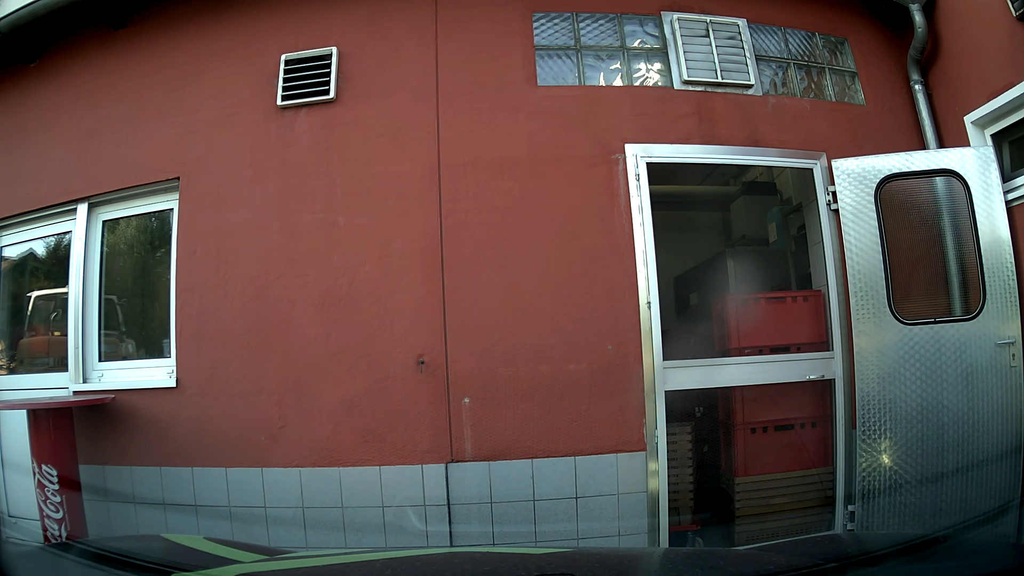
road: tertiary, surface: asphalt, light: Day
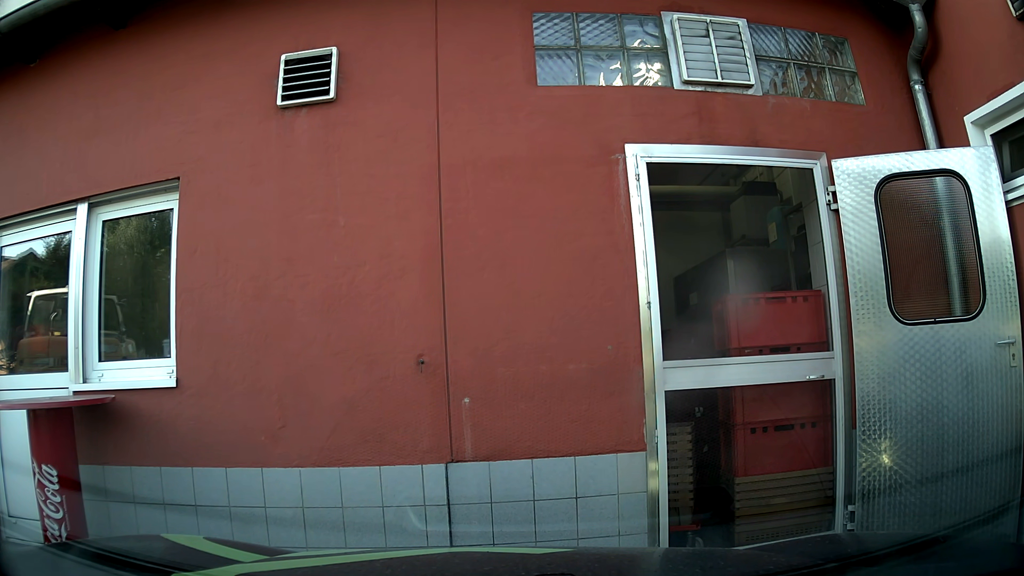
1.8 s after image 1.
(0.0, 0.0) m; 0°
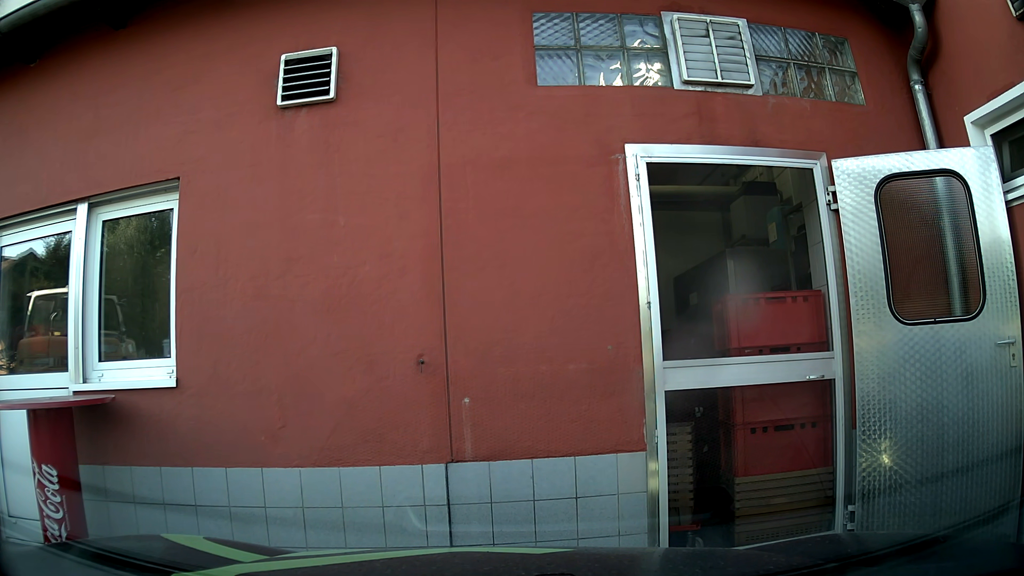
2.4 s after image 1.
(0.0, 0.0) m; 0°
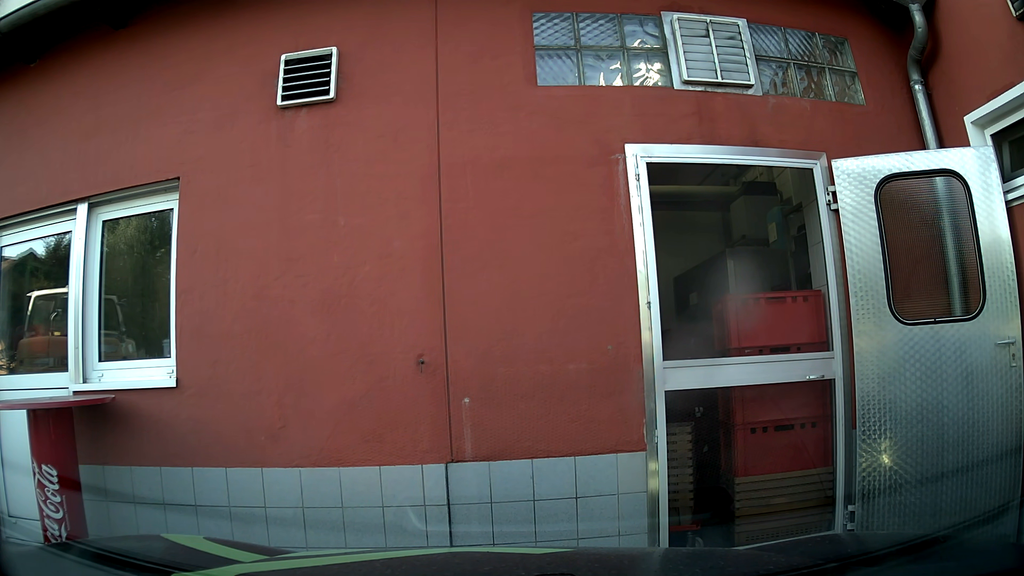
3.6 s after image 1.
(0.0, 0.0) m; 0°
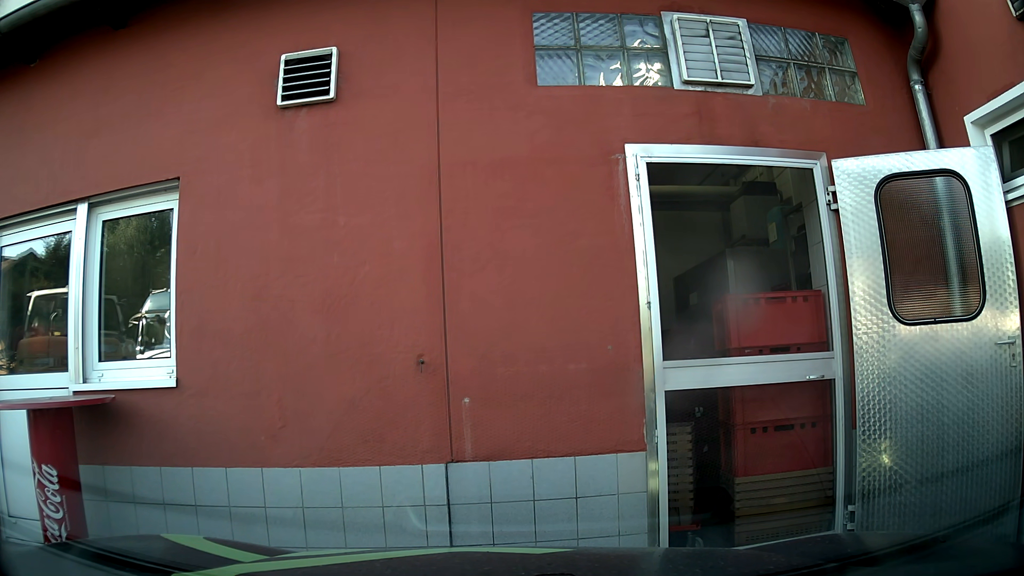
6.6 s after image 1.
(0.0, 0.0) m; 0°
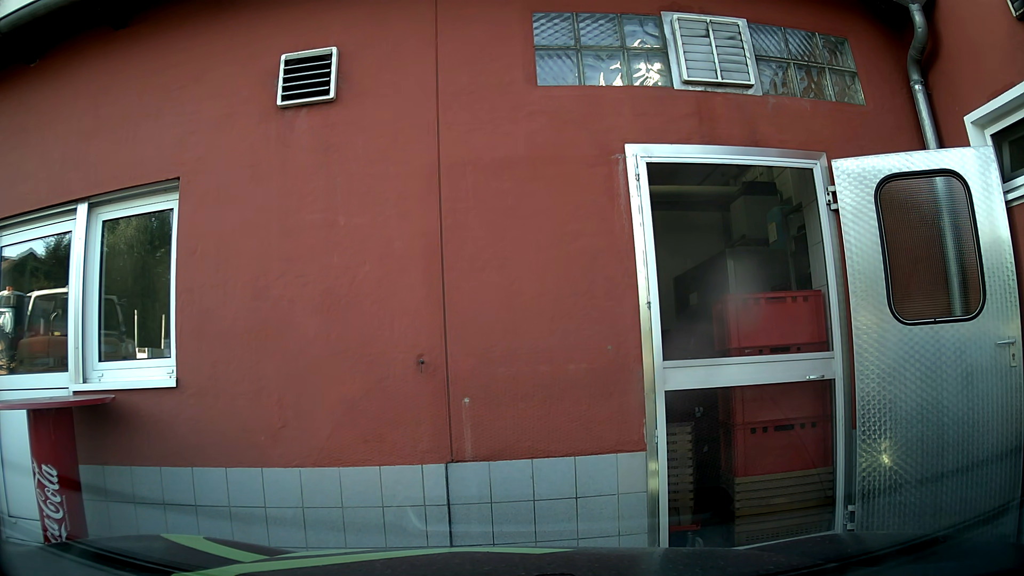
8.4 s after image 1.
(0.0, 0.0) m; 0°
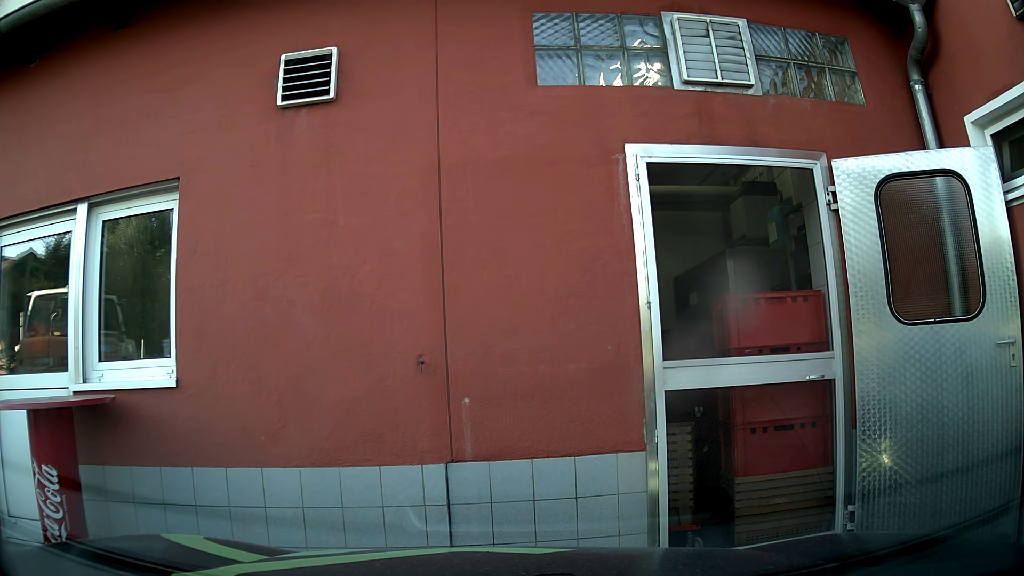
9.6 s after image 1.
(0.0, 0.0) m; 0°
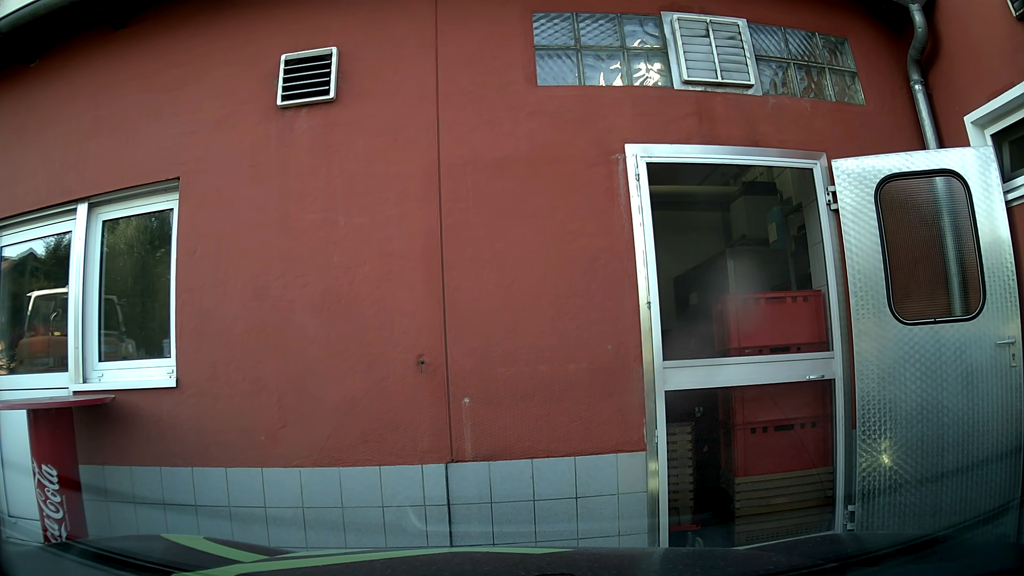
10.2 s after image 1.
(0.0, 0.0) m; 0°
